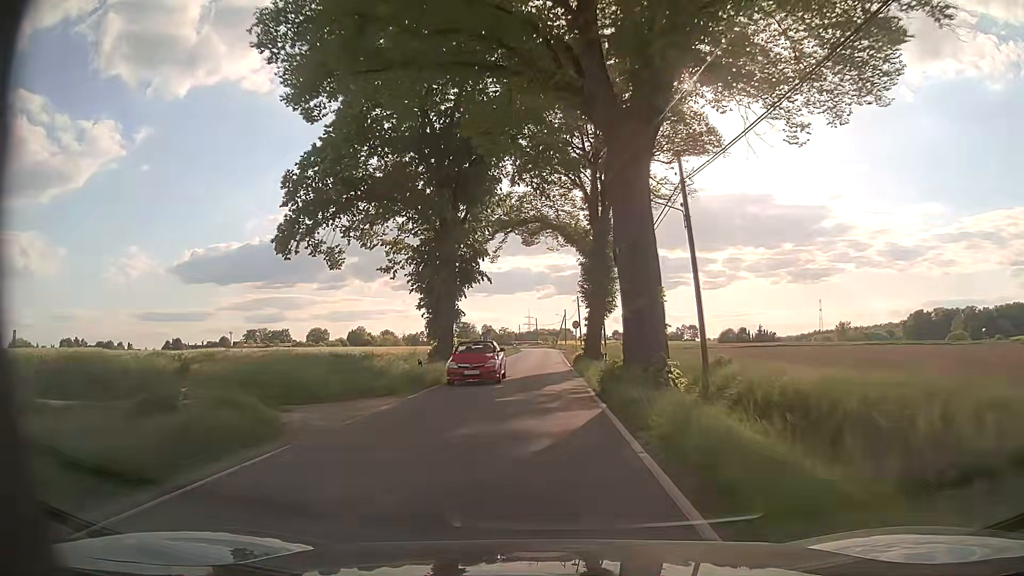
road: tertiary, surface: asphalt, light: Day
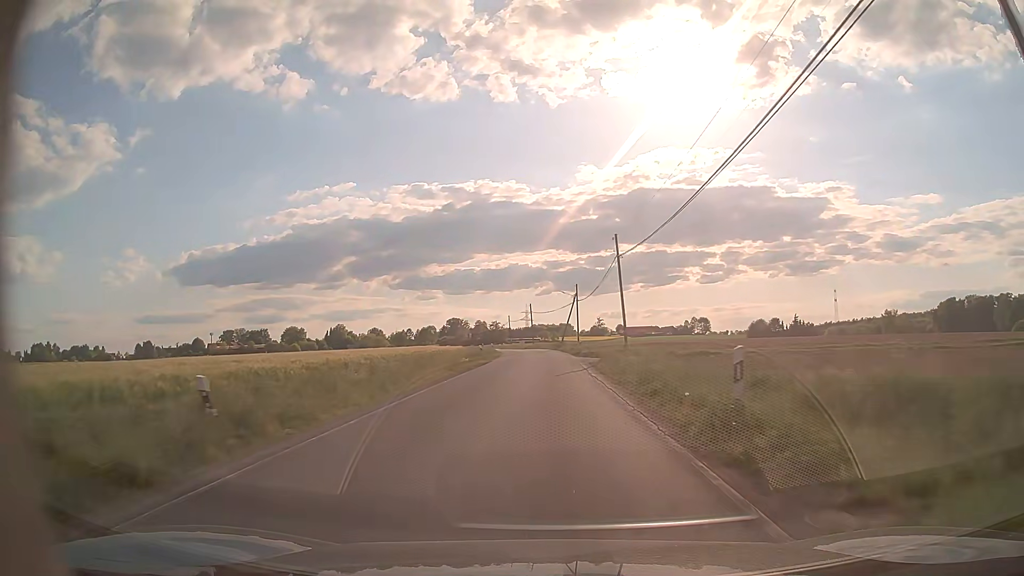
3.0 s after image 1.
(-0.1, +52.7) m; 0°
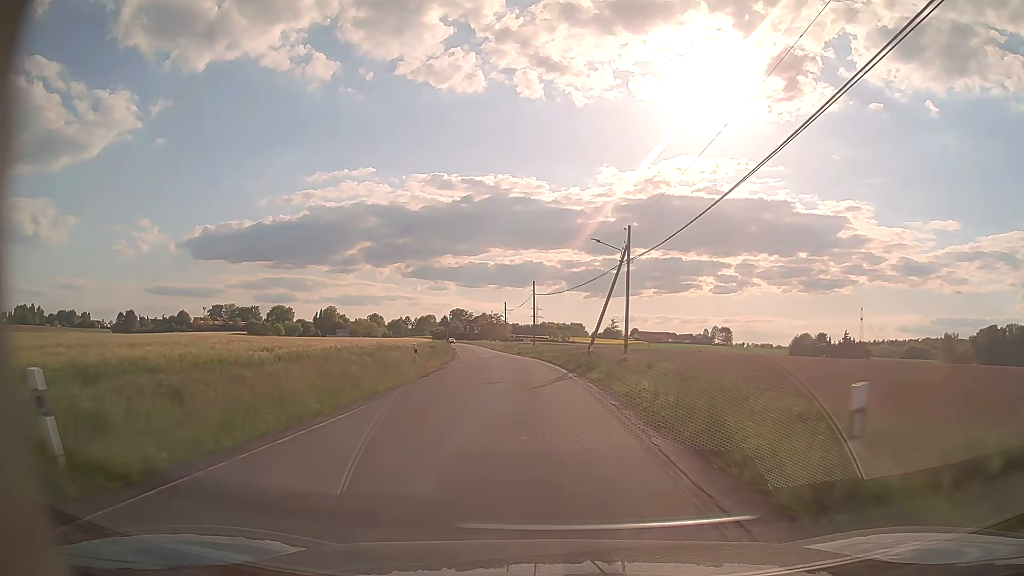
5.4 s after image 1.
(-0.1, +43.6) m; -1°
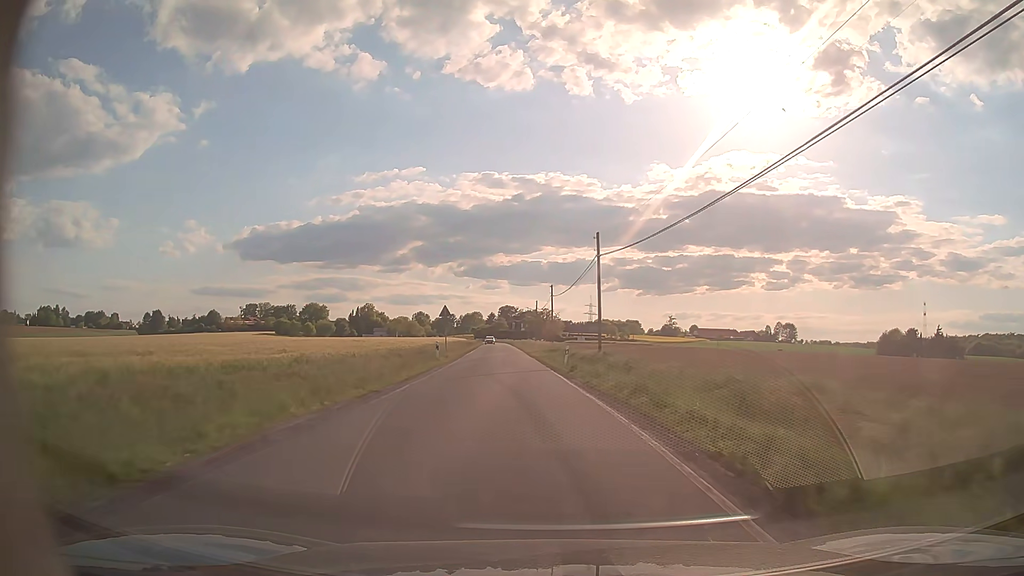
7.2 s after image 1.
(-1.1, +32.8) m; -4°
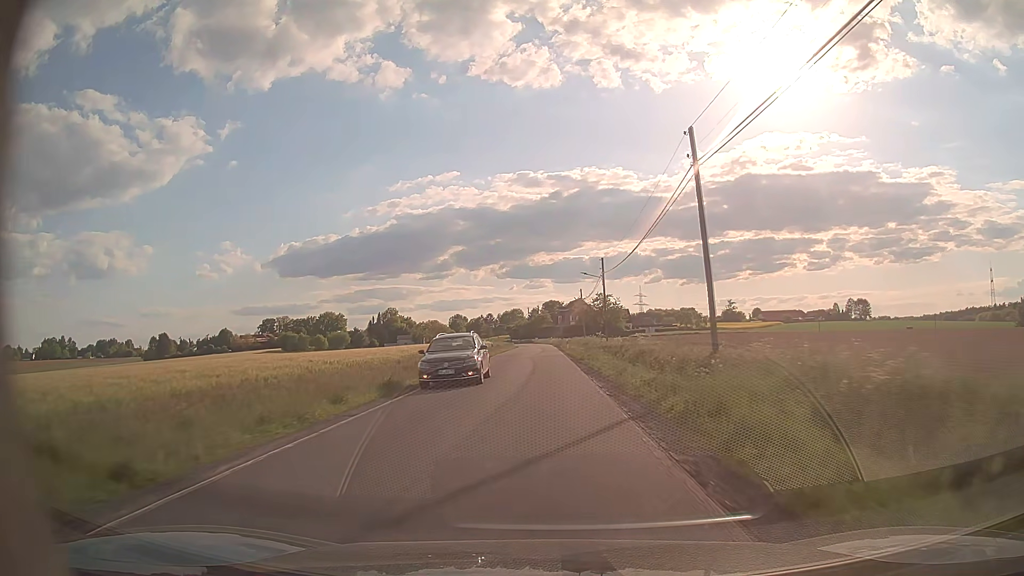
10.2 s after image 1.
(-2.9, +55.4) m; -4°
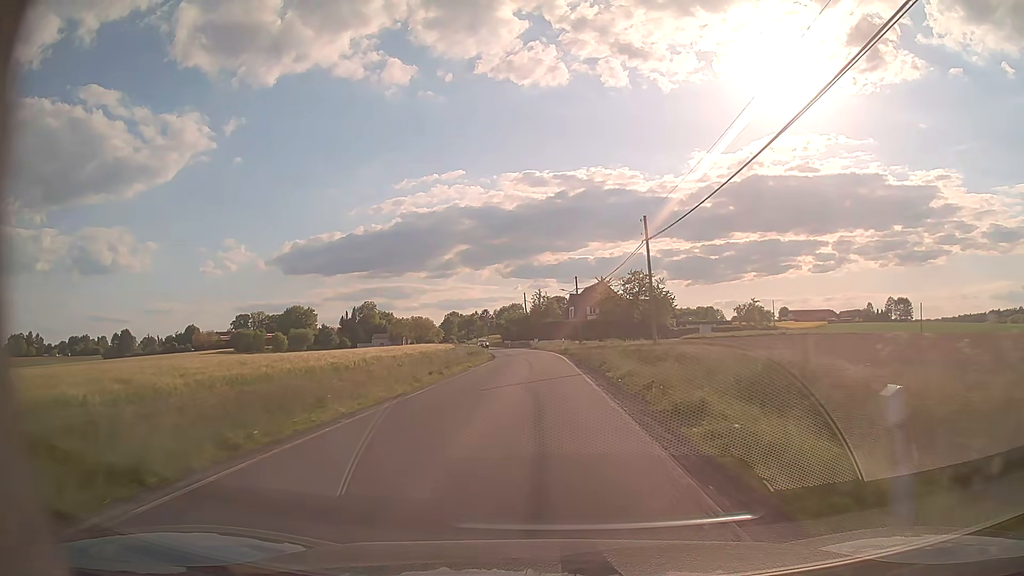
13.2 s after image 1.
(-0.4, +56.3) m; 0°
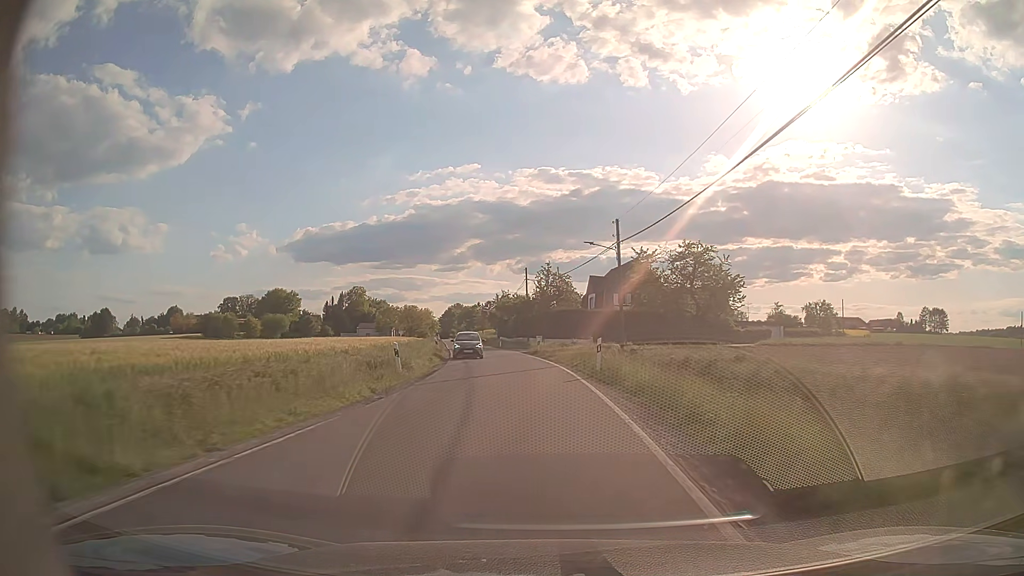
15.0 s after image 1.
(-0.1, +33.9) m; -1°
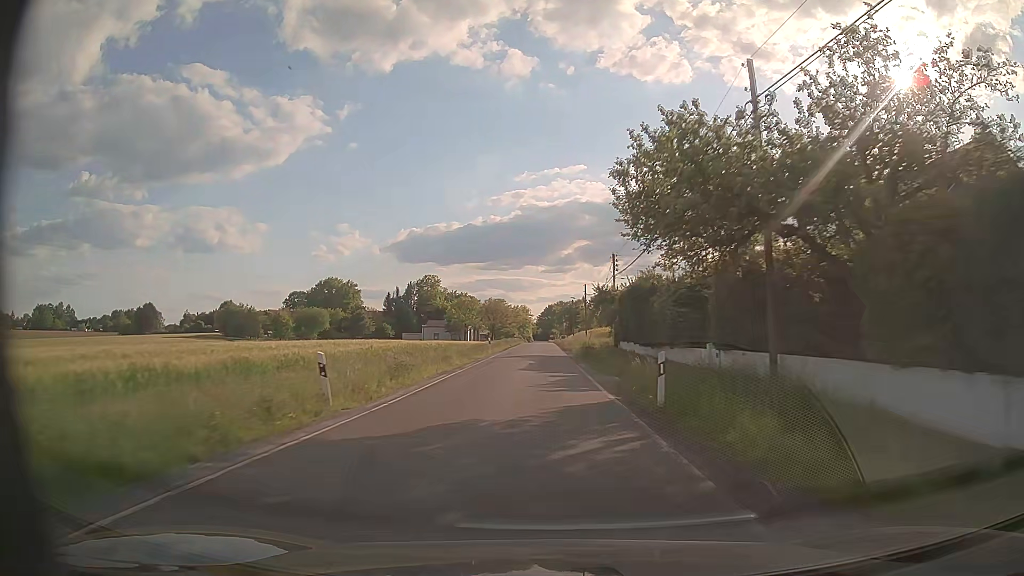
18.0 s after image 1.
(-4.6, +57.1) m; -9°
(0, +10) (0, +20) (0, +30) (0, +40) (0, +50) (0, +60) (0, +70) (0, +80) (-1, +90) (-1, +100) m
